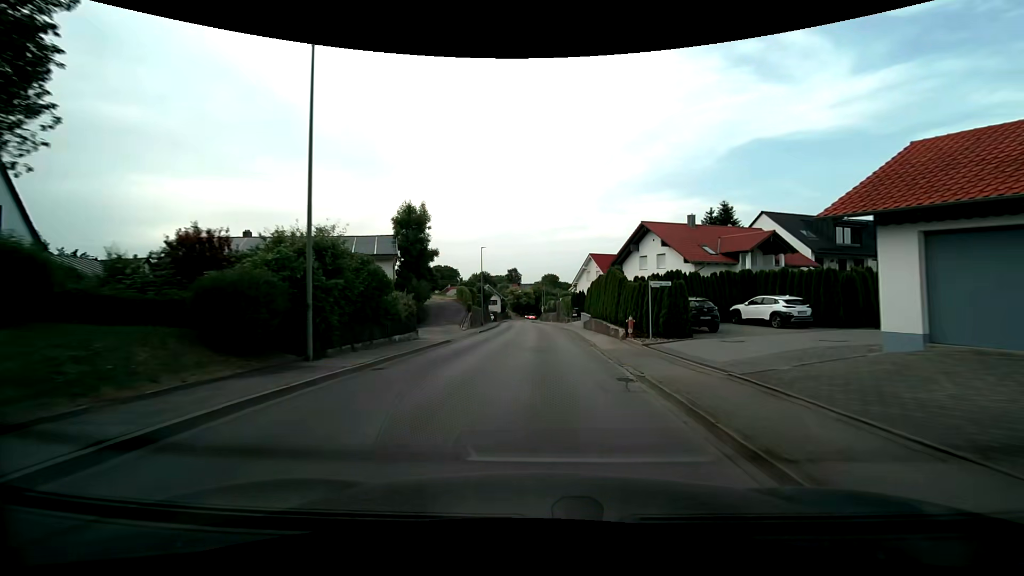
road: secondary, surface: asphalt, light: Day
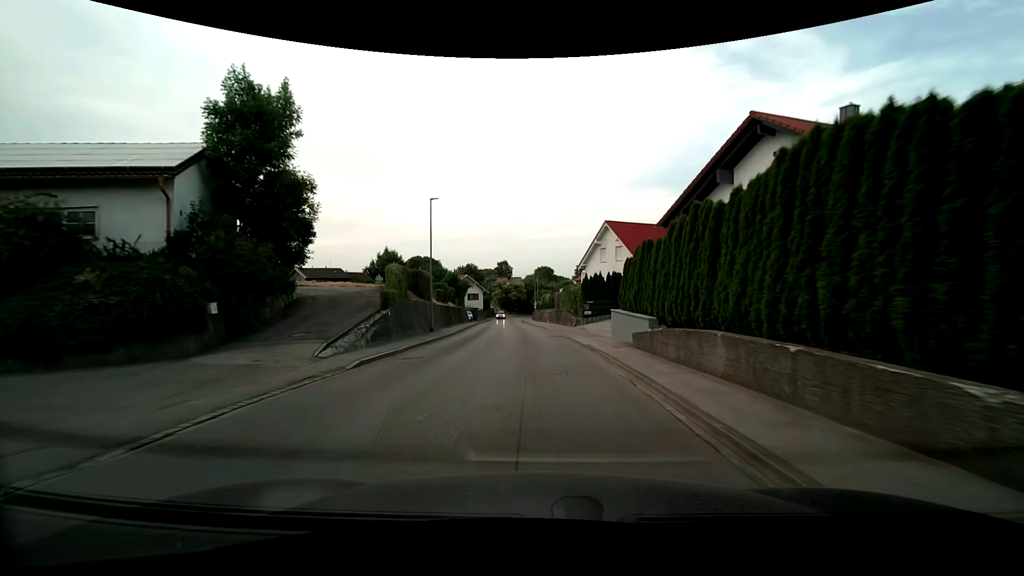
(+0.2, +23.3) m; 0°
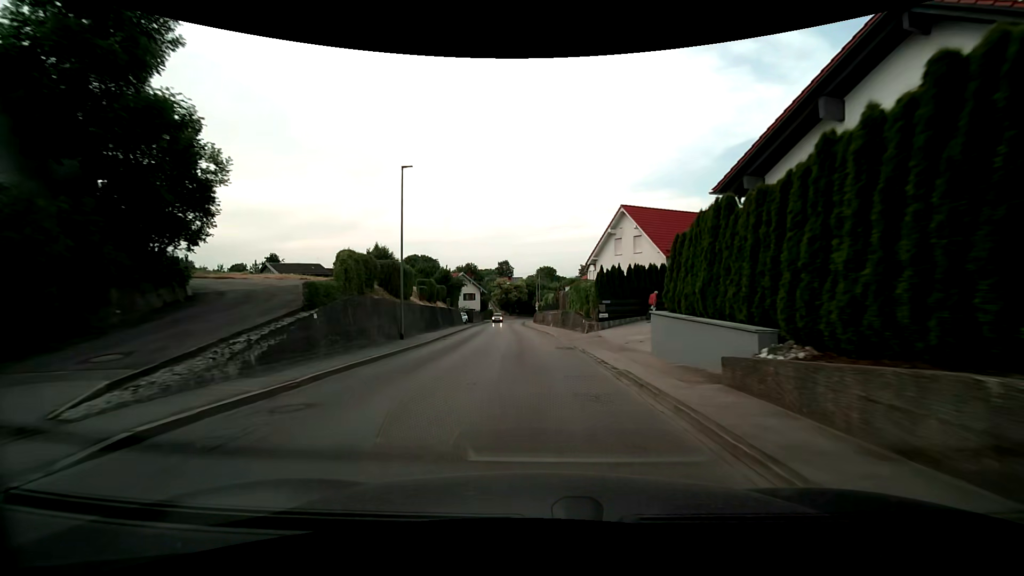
(0.0, +7.6) m; 0°
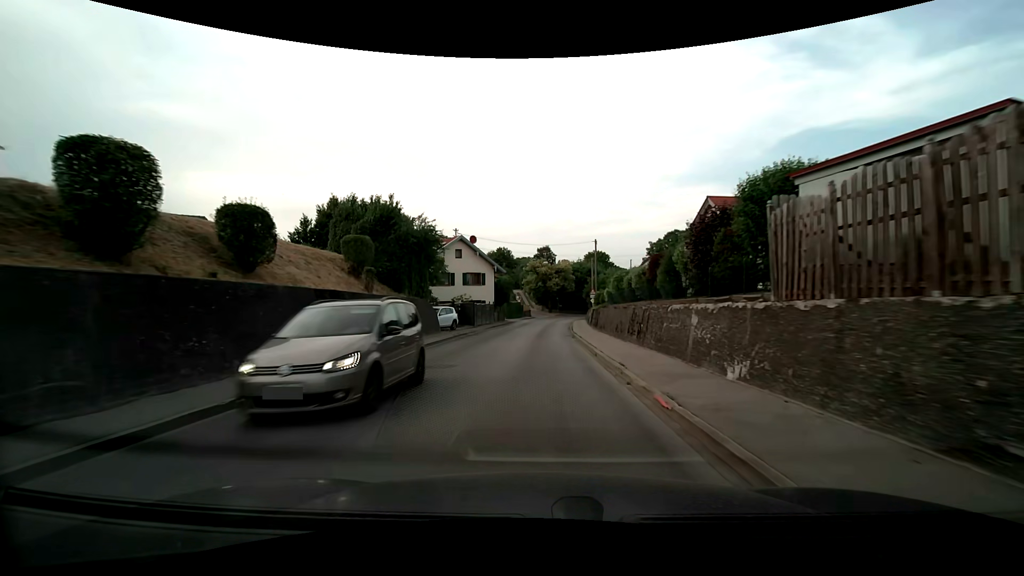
(-1.2, +37.4) m; -5°
(0, +10) (0, +20) (0, +30) (+1, +40) (+1, +50) (+2, +60) (+3, +70) (+6, +80) (+10, +89) (+15, +97) m
